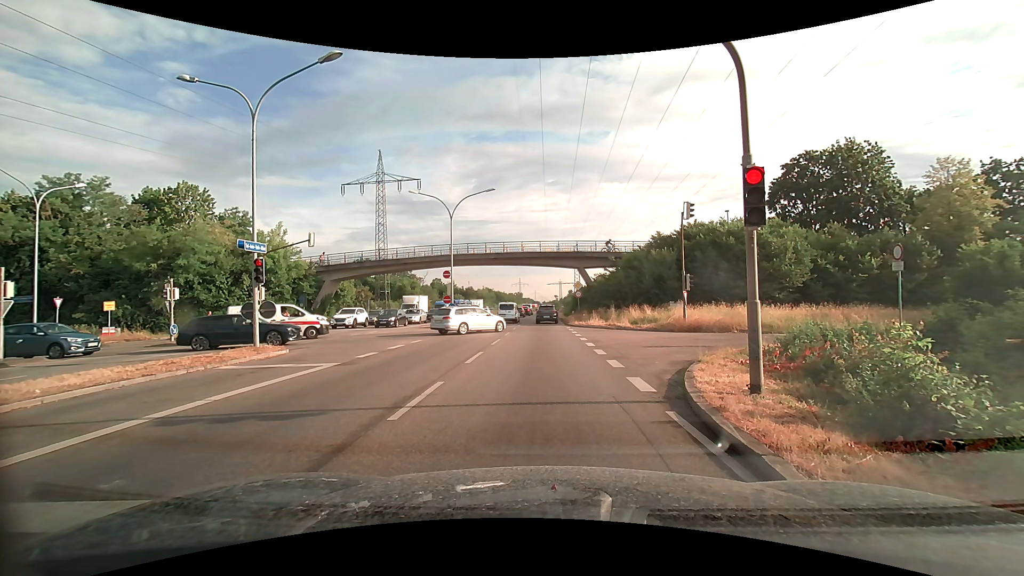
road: primary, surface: asphalt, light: Day
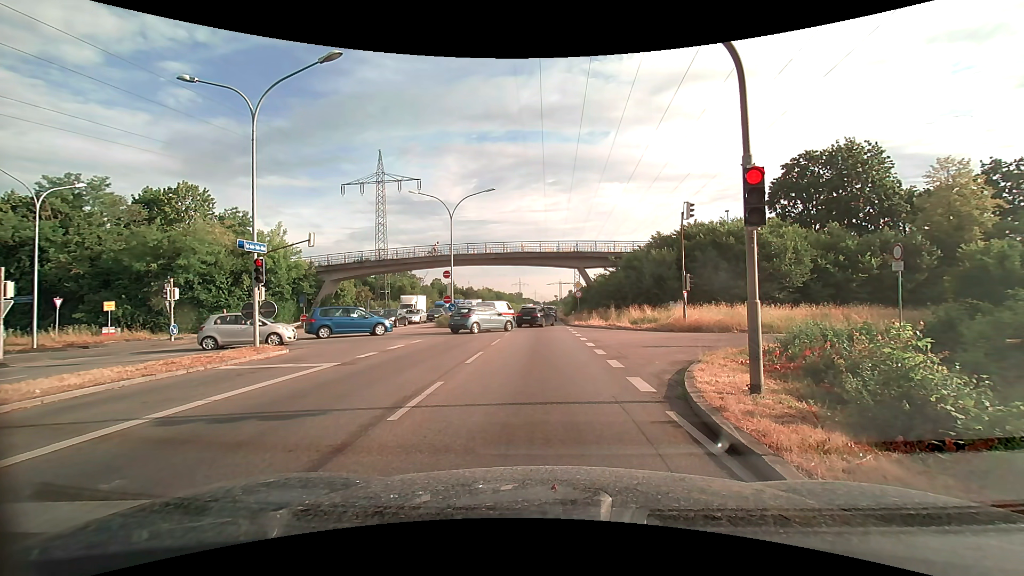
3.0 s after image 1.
(0.0, 0.0) m; 0°
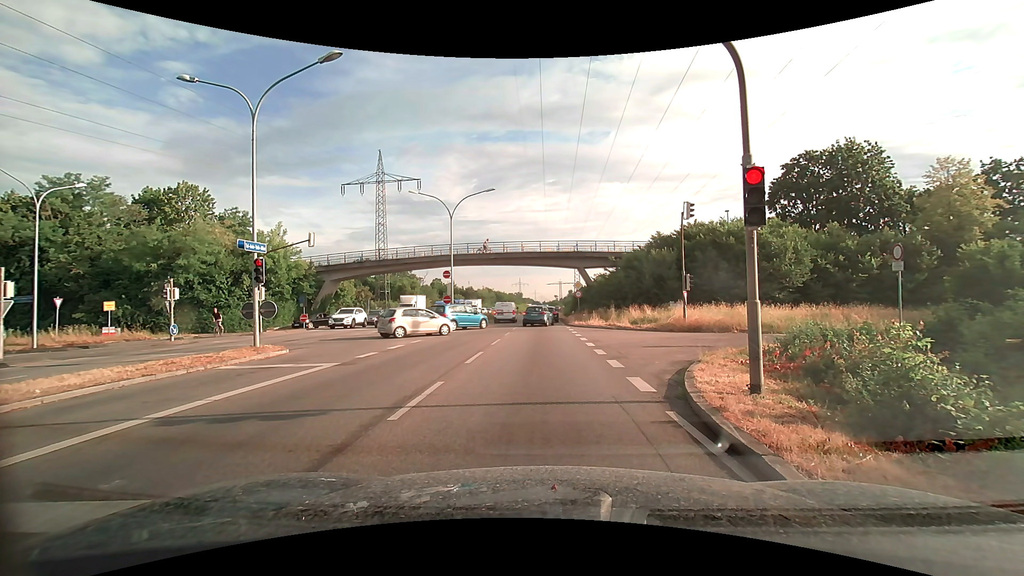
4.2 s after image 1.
(0.0, 0.0) m; 0°
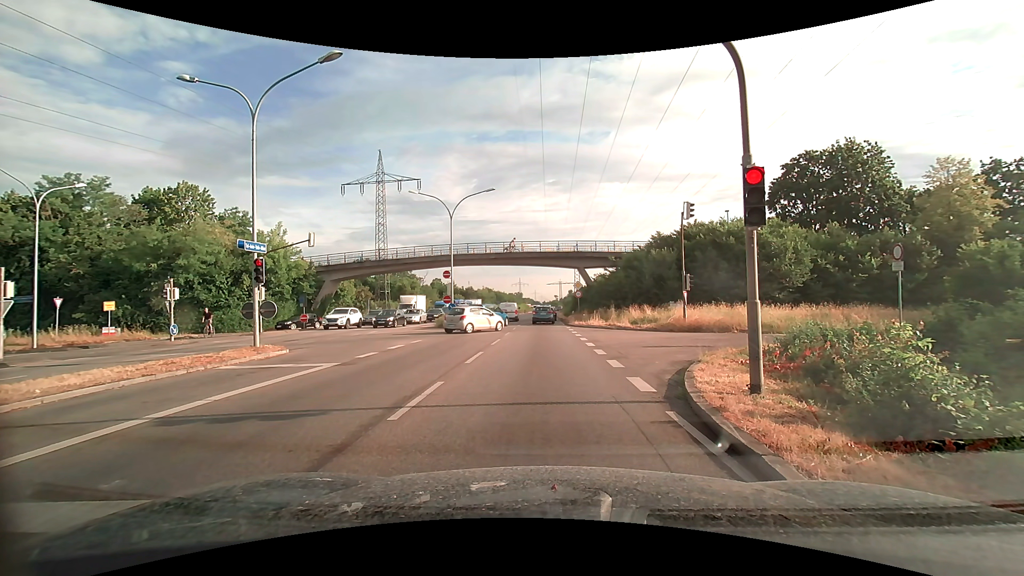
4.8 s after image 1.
(0.0, 0.0) m; 0°
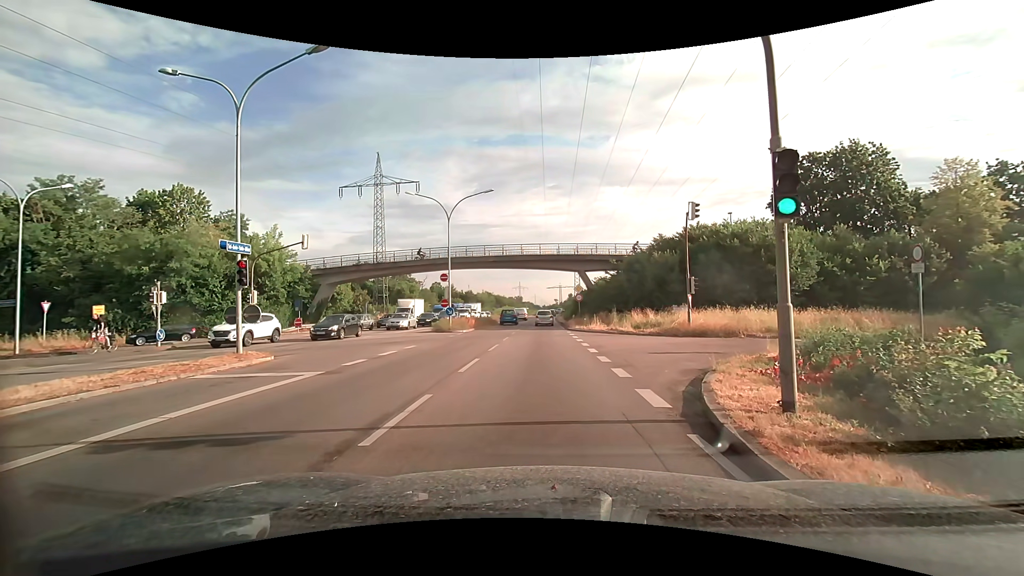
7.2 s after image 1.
(0.0, +1.1) m; 0°
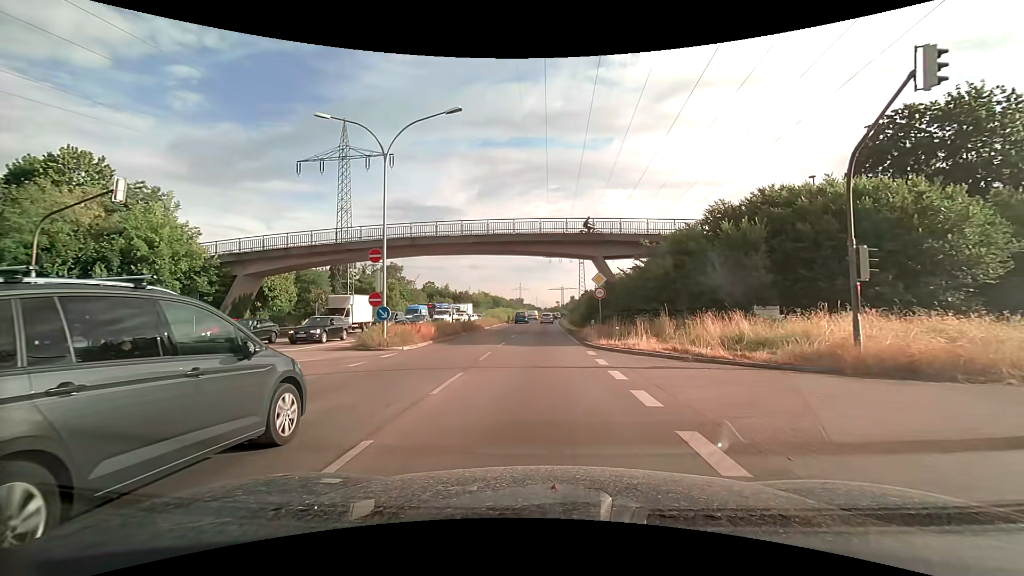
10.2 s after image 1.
(+0.3, +15.5) m; +1°
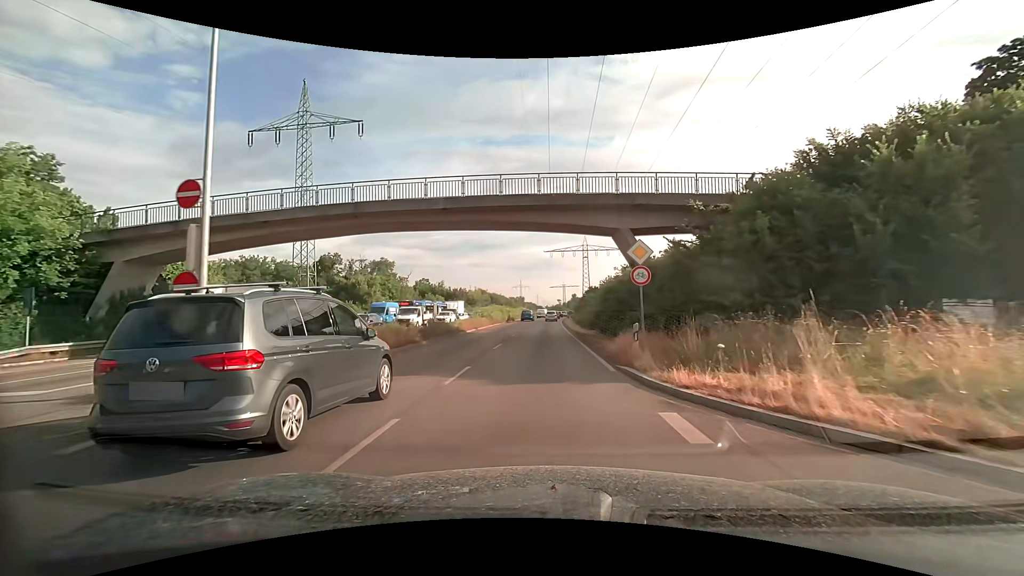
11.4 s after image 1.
(0.0, +11.5) m; 0°
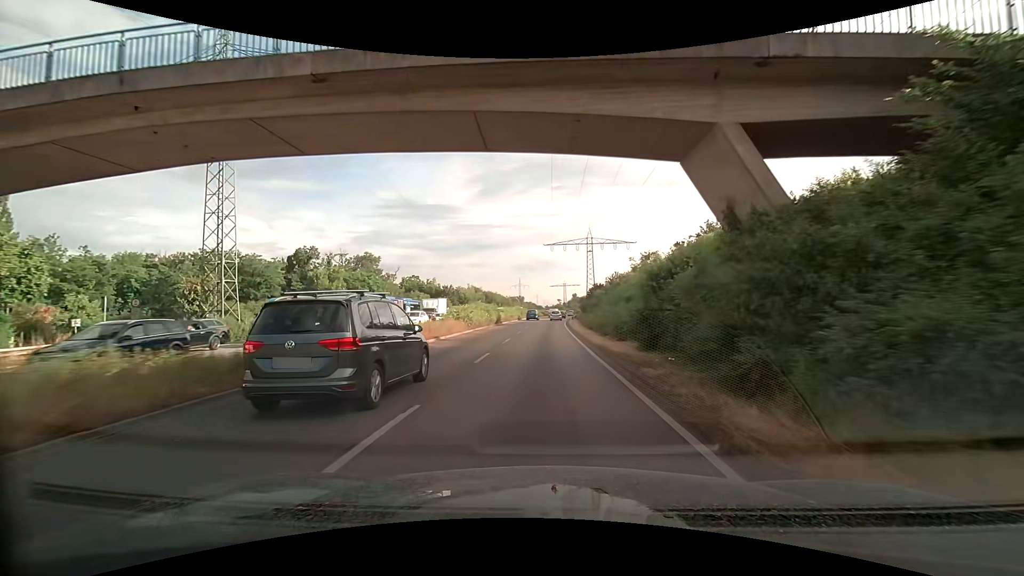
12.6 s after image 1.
(0.0, +14.3) m; 0°
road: trunk
